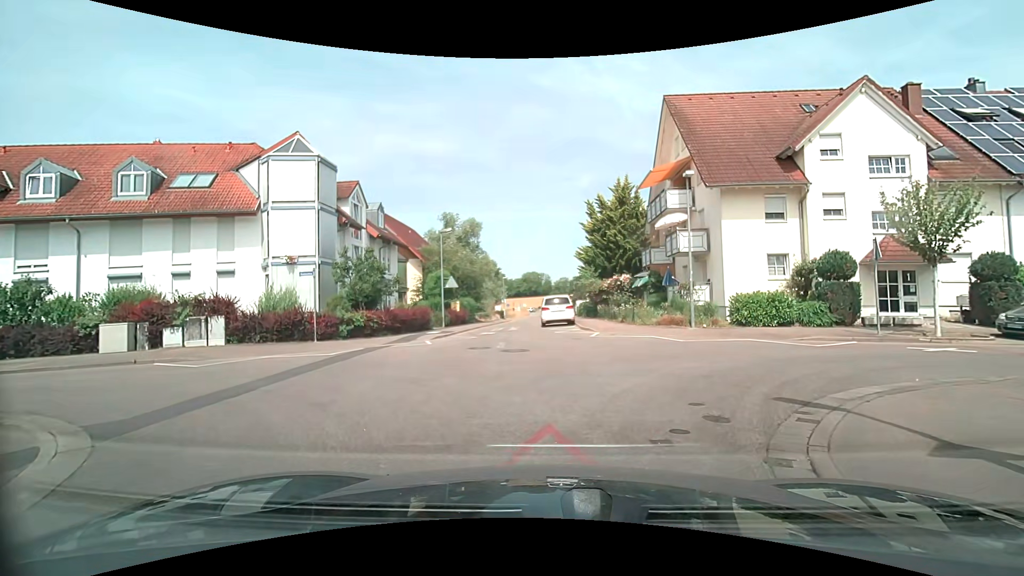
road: tertiary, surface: asphalt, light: Day
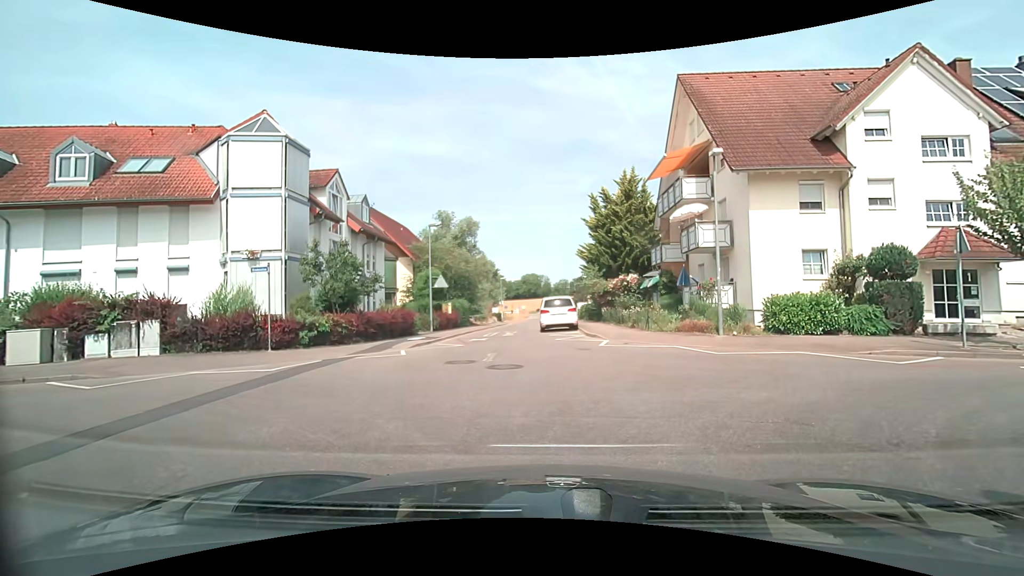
(+0.1, +3.2) m; +1°
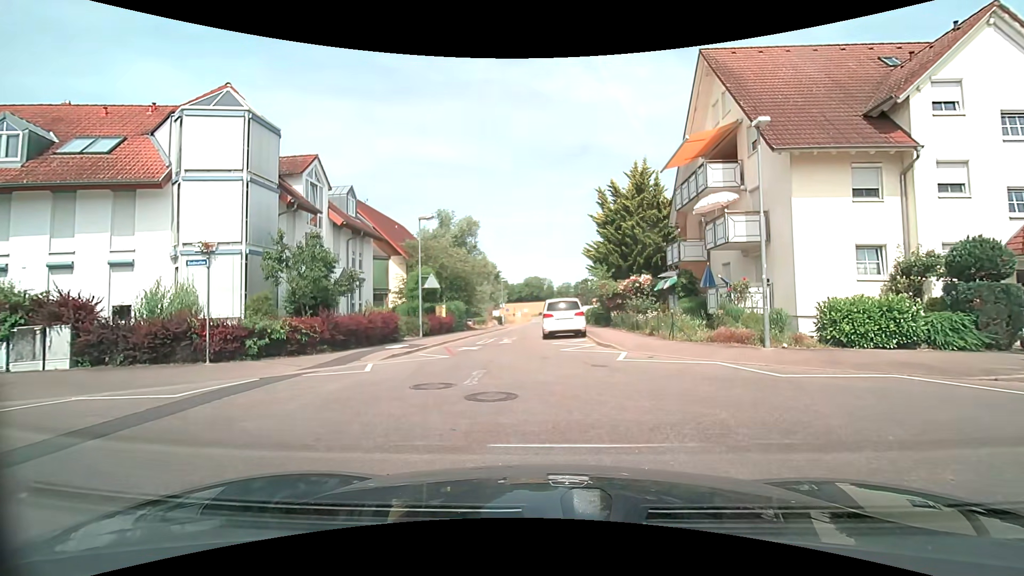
(0.0, +3.2) m; 0°
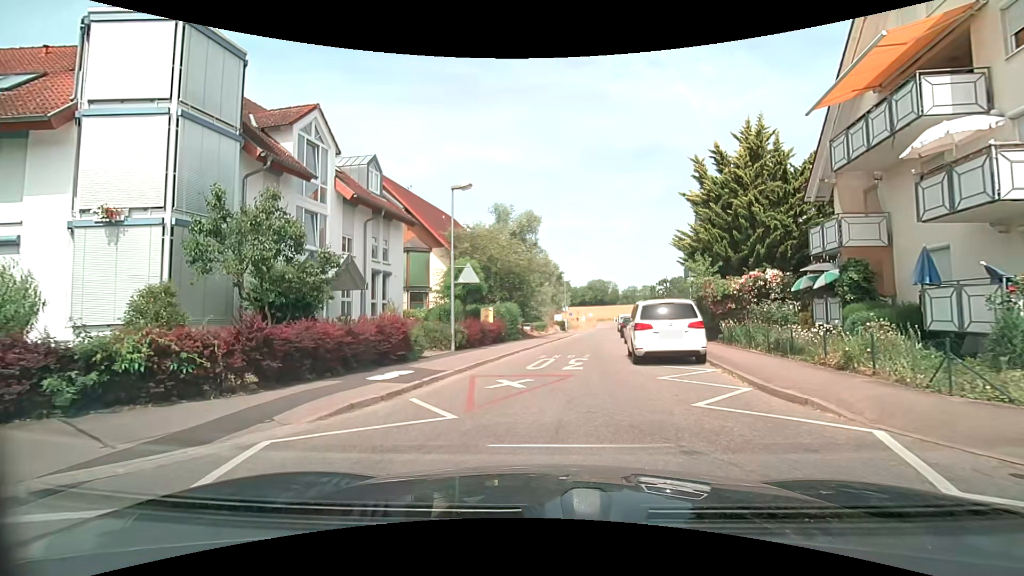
(-0.5, +7.9) m; -8°
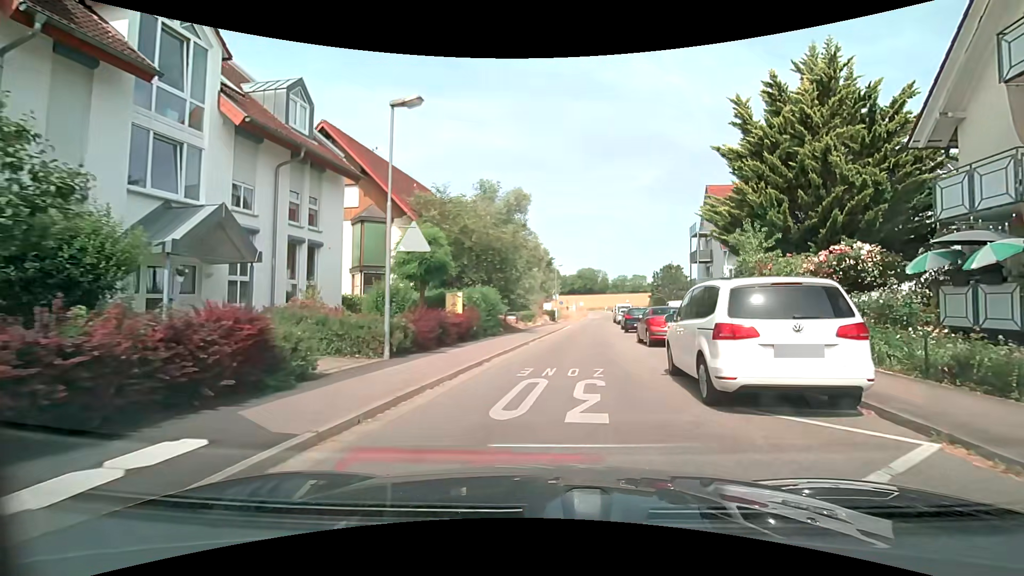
(+0.1, +6.9) m; +1°
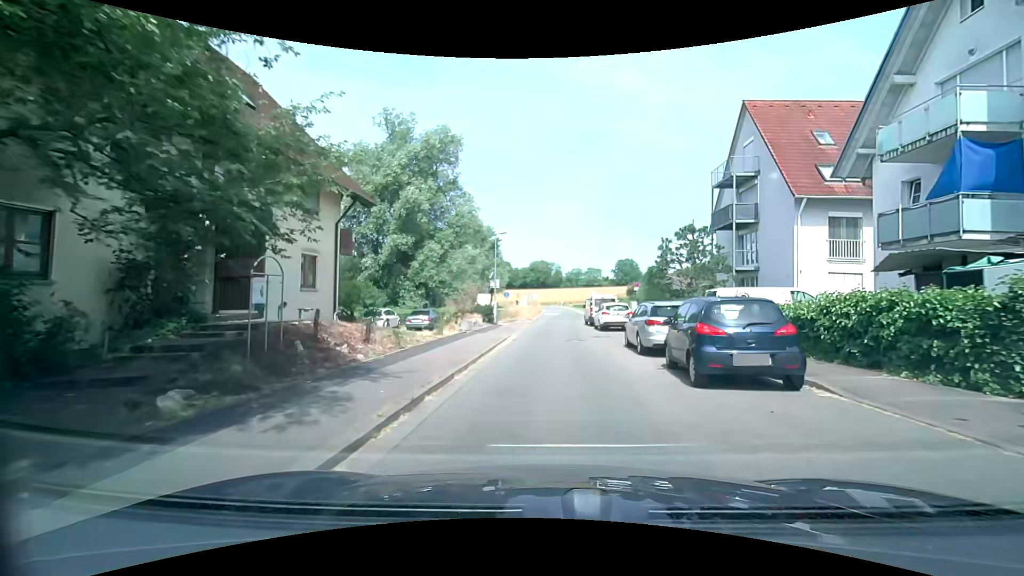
(+1.7, +21.4) m; +6°
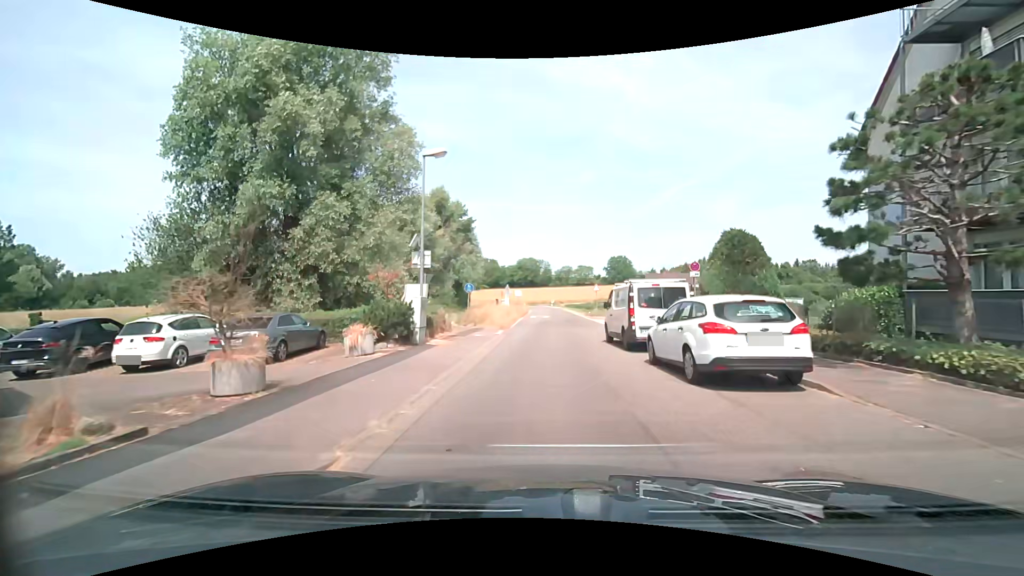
(+0.3, +18.1) m; +1°
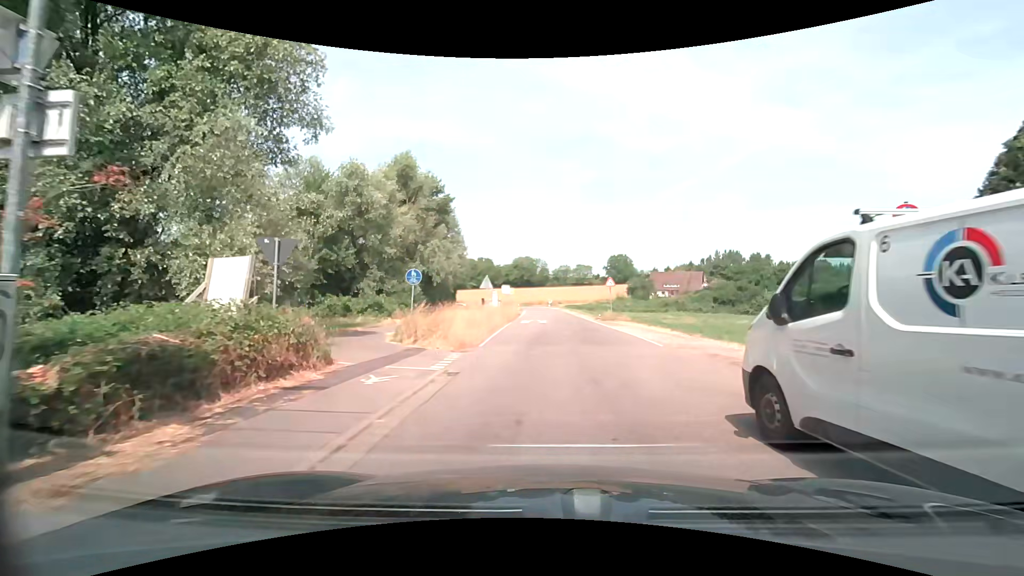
(+0.1, +12.8) m; +1°
(0, +10) (+1, +20) (+2, +30) (+2, +40) (+2, +50) (+1, +60) (+1, +70) (0, +80) (-1, +90) (-4, +99) m
